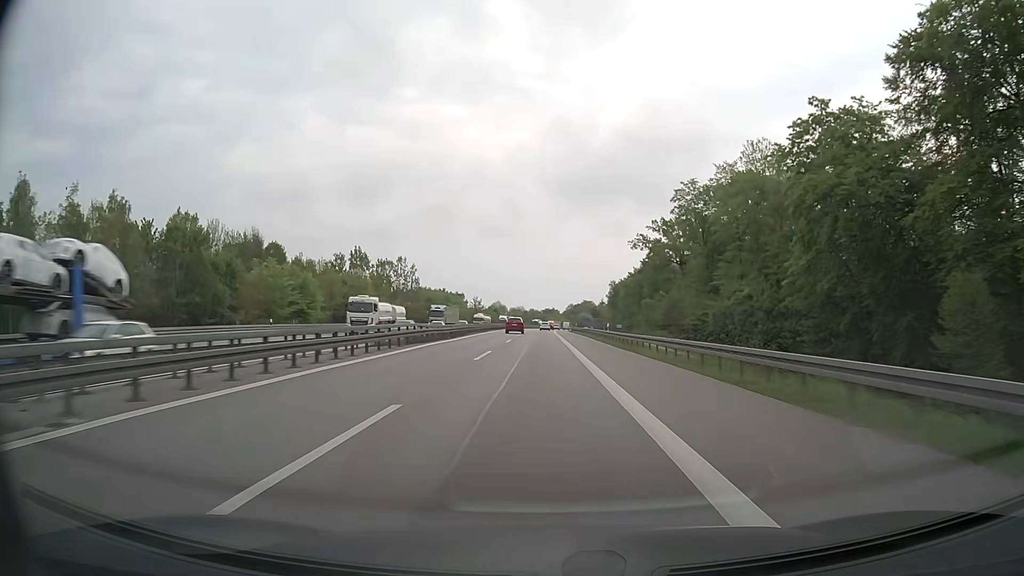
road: motorway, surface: asphalt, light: Day
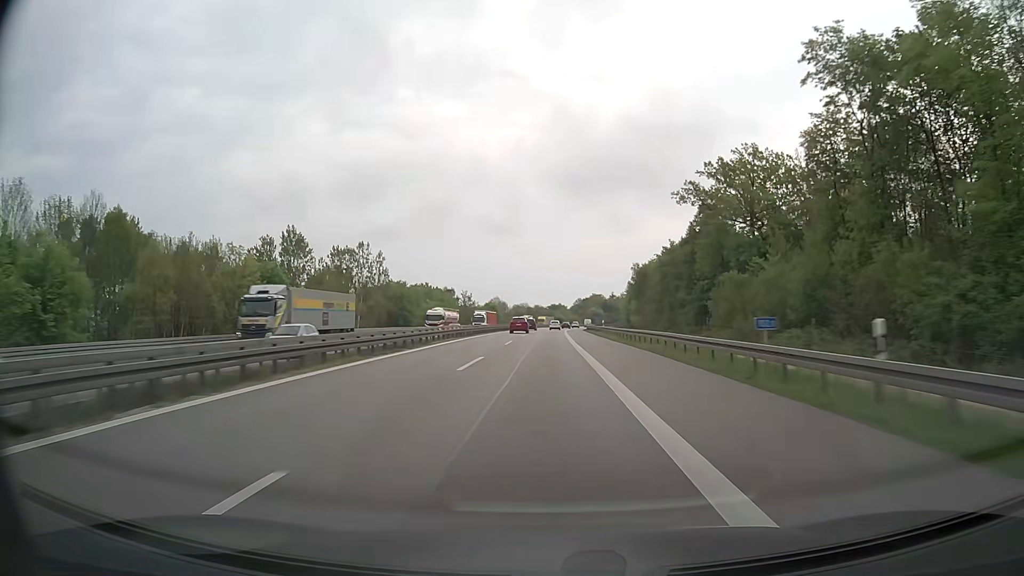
(-0.1, +41.0) m; -1°
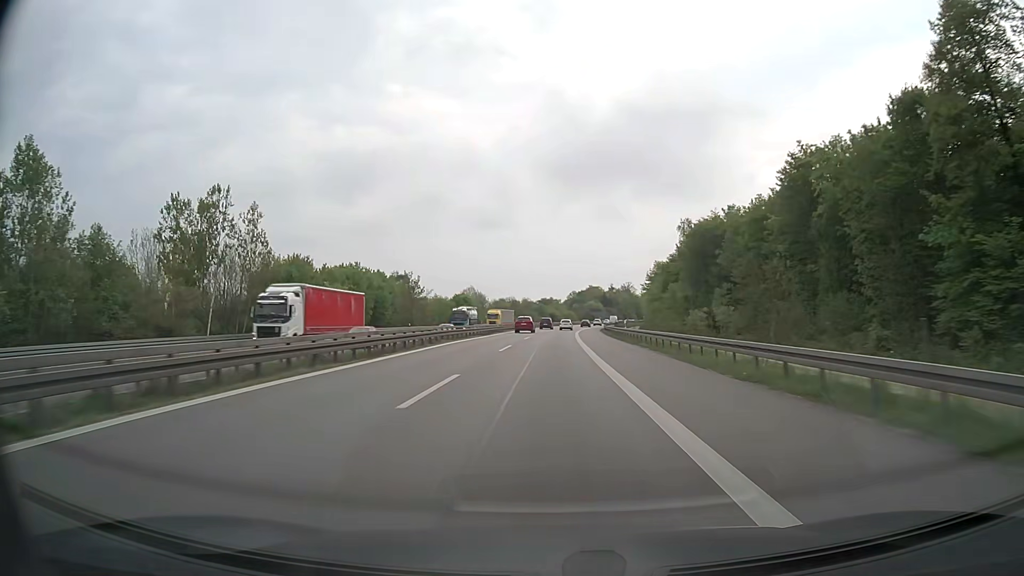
(+0.2, +61.6) m; +1°
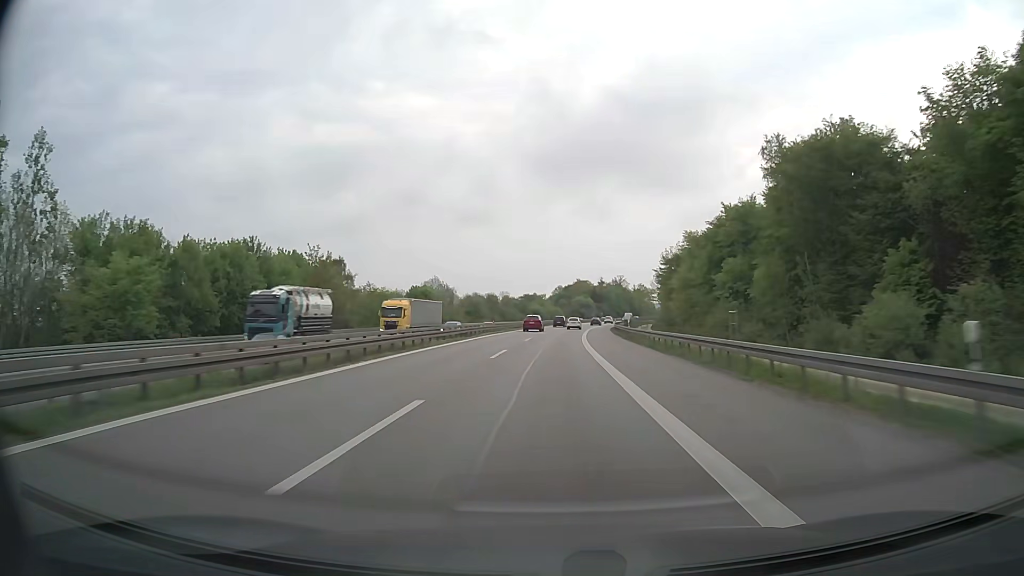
(+0.4, +40.9) m; +1°
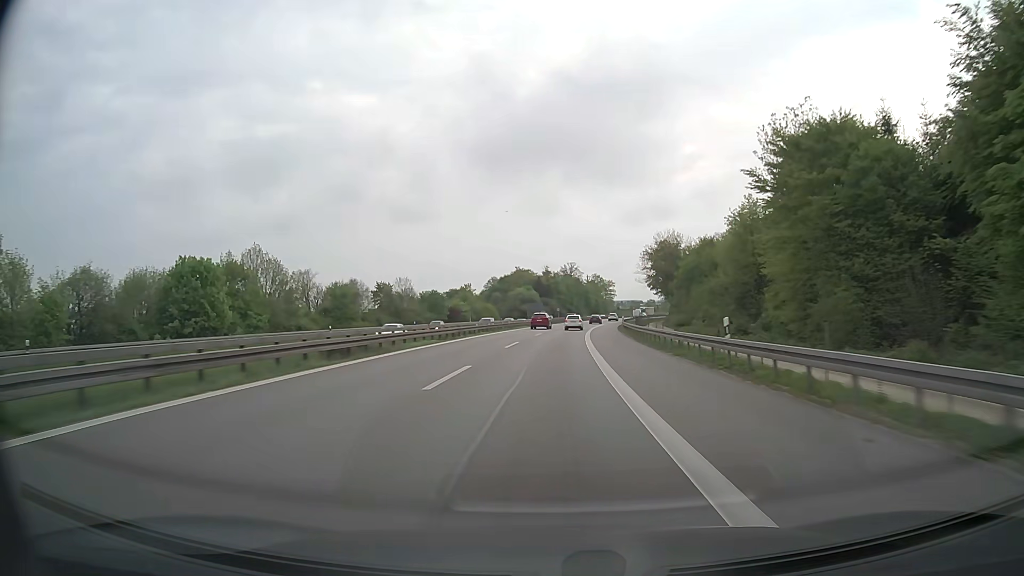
(+3.4, +81.1) m; +5°
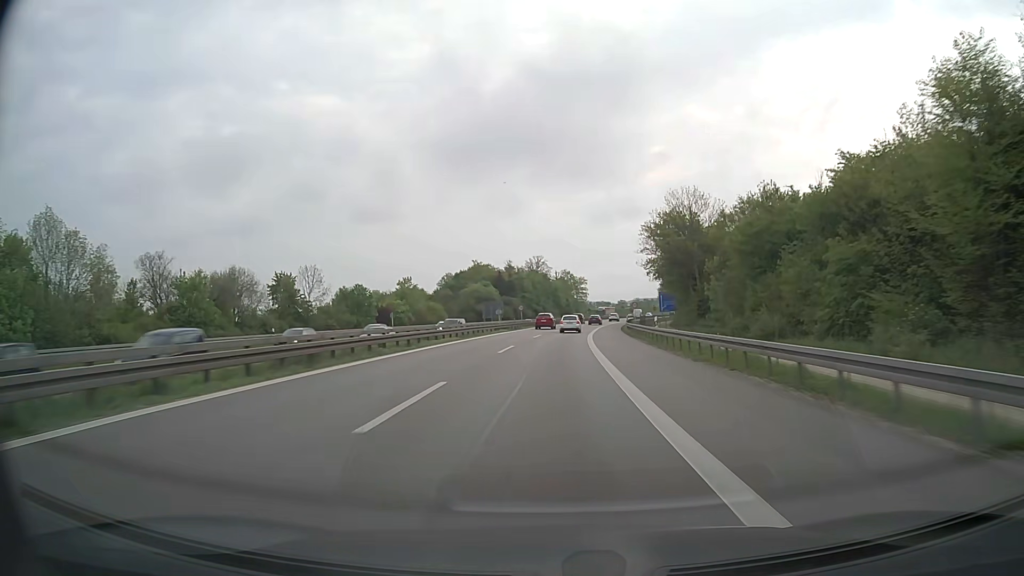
(+0.8, +39.4) m; +3°
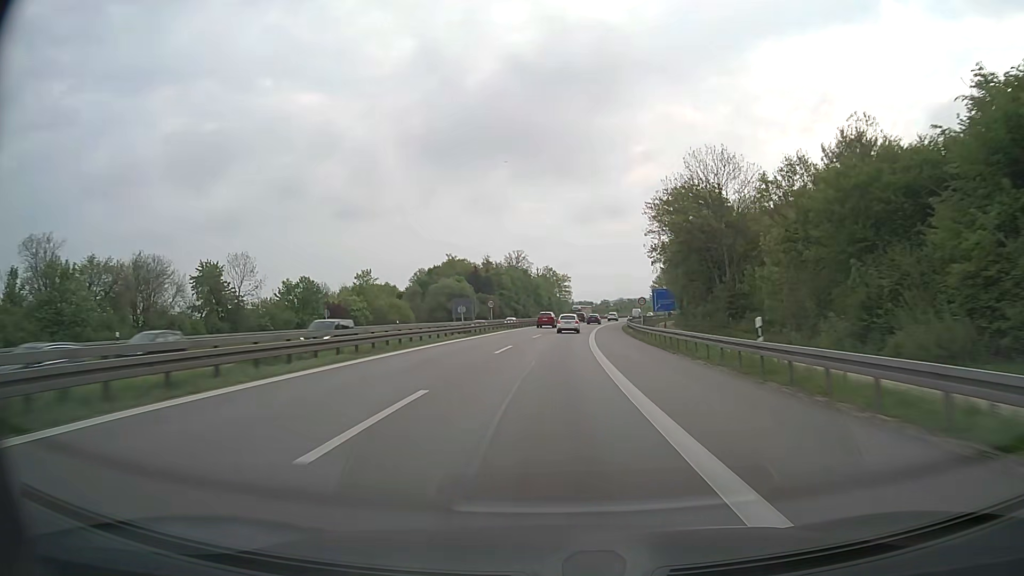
(+0.3, +19.4) m; +1°
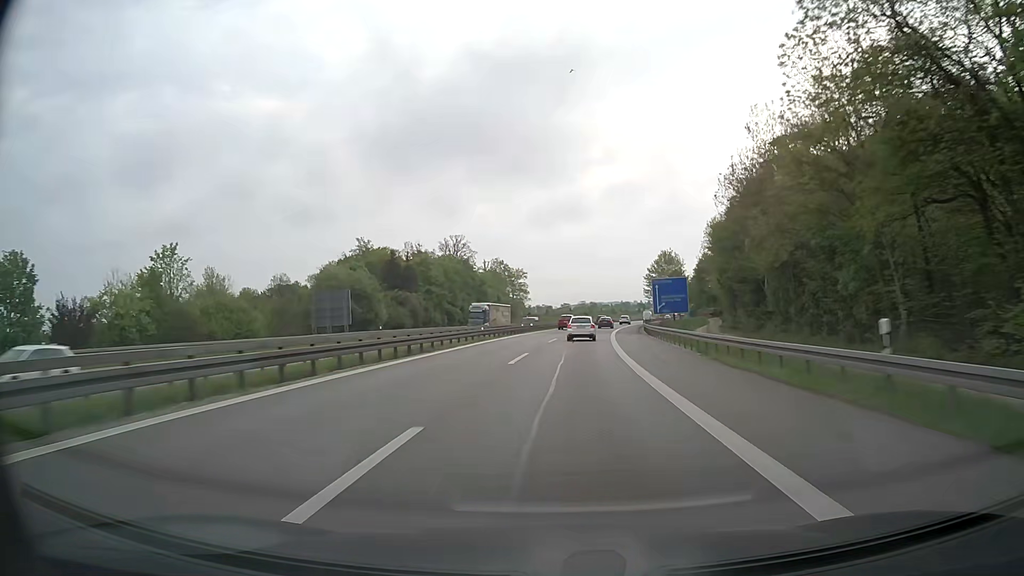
(+2.3, +57.8) m; +4°
(0, +10) (0, +20) (0, +30) (+1, +40) (+1, +50) (+2, +60) (+3, +70) (+4, +80) (+5, +90) (+7, +100) m
